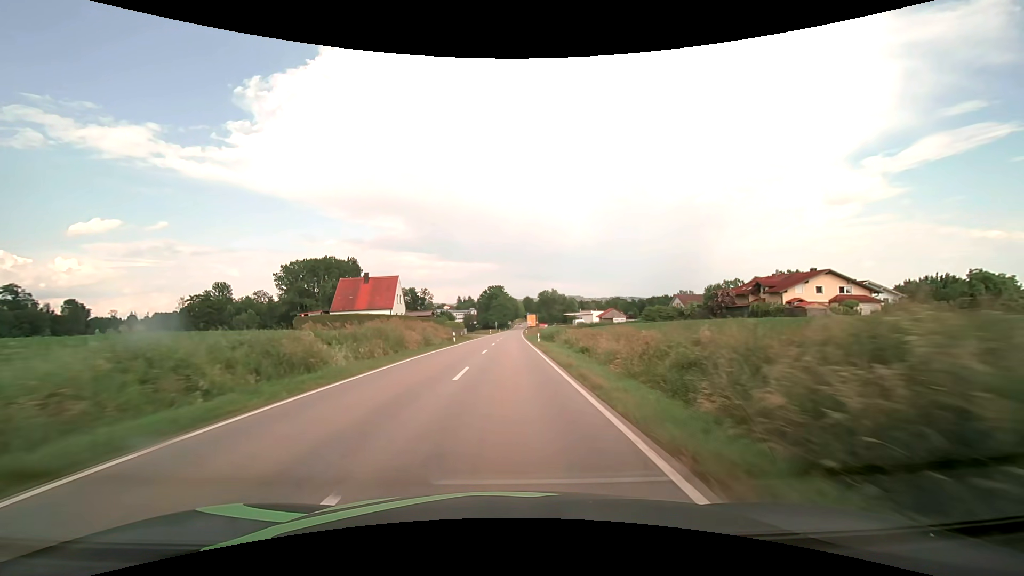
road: secondary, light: Day
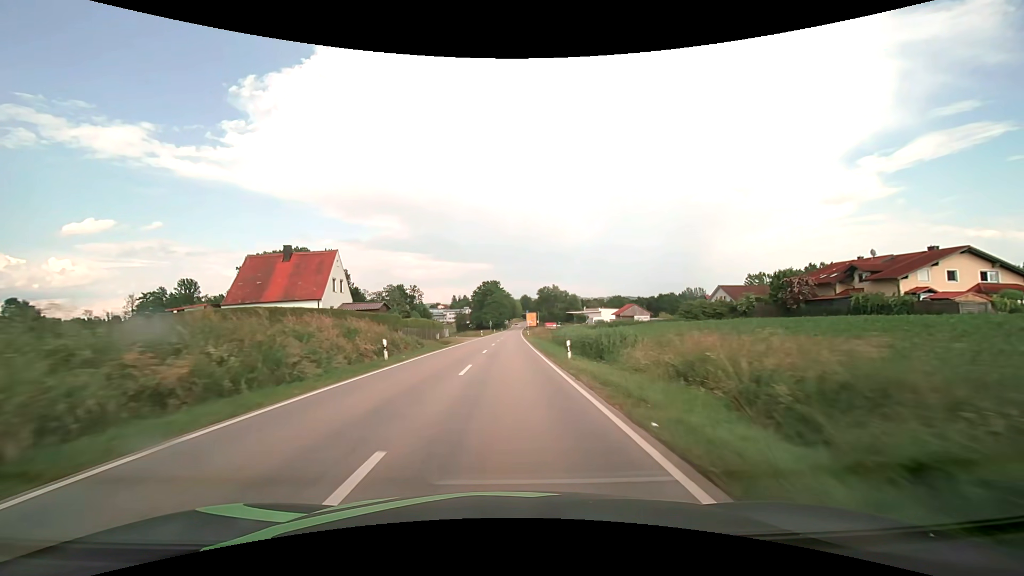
(+0.1, +23.7) m; 0°
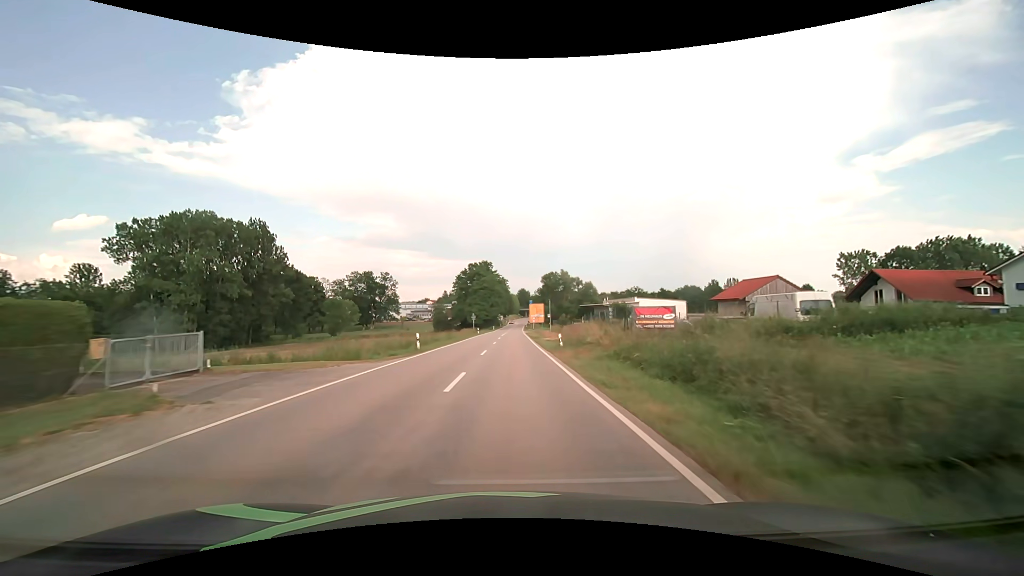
(+0.3, +54.5) m; 0°
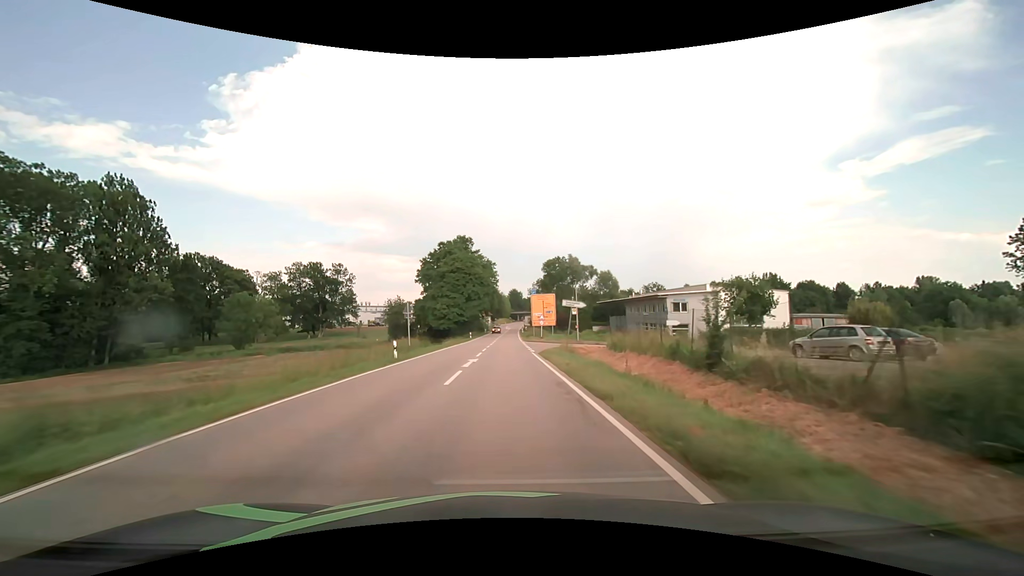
(+0.6, +48.7) m; +1°
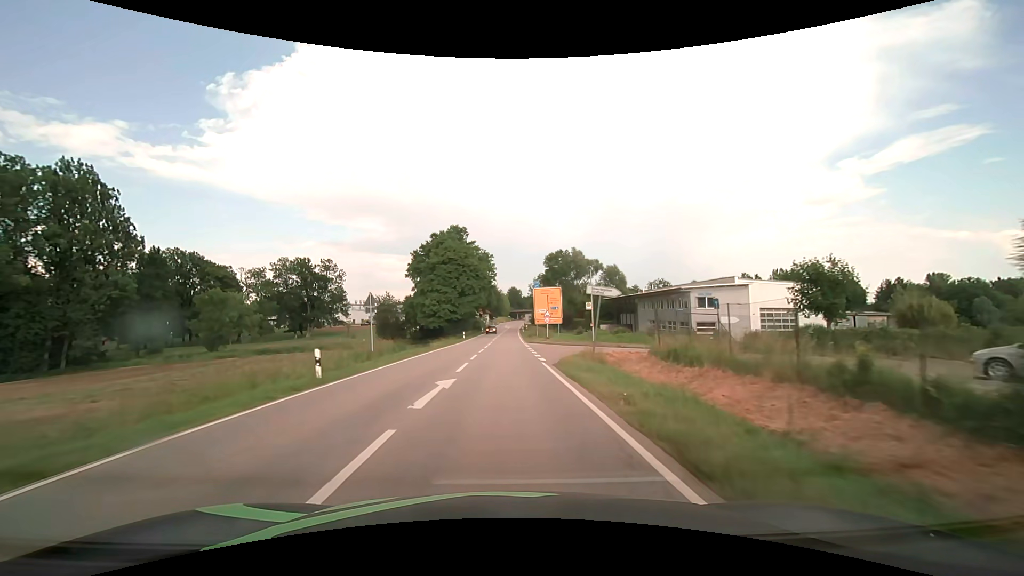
(0.0, +9.4) m; 0°
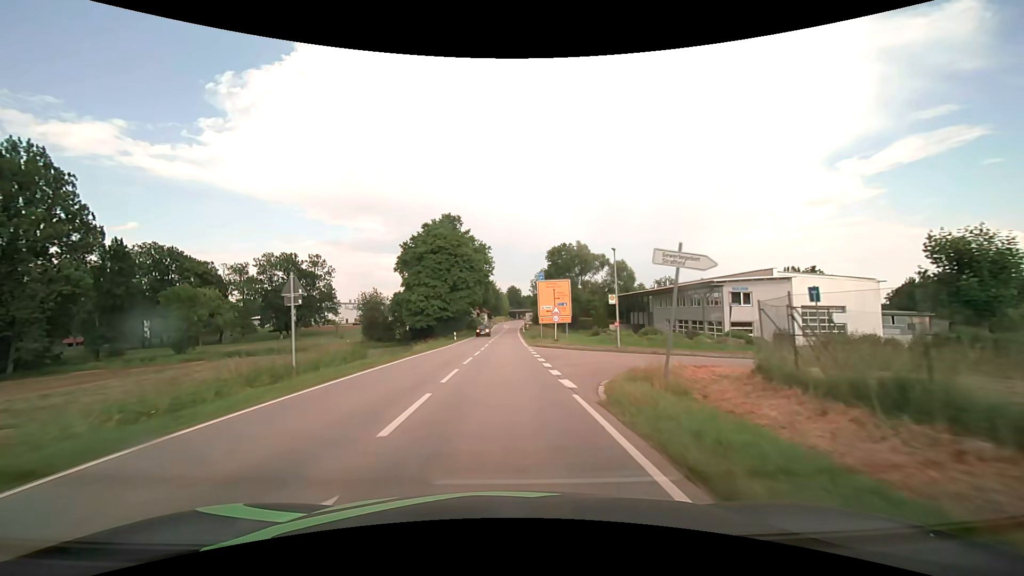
(0.0, +9.3) m; 0°
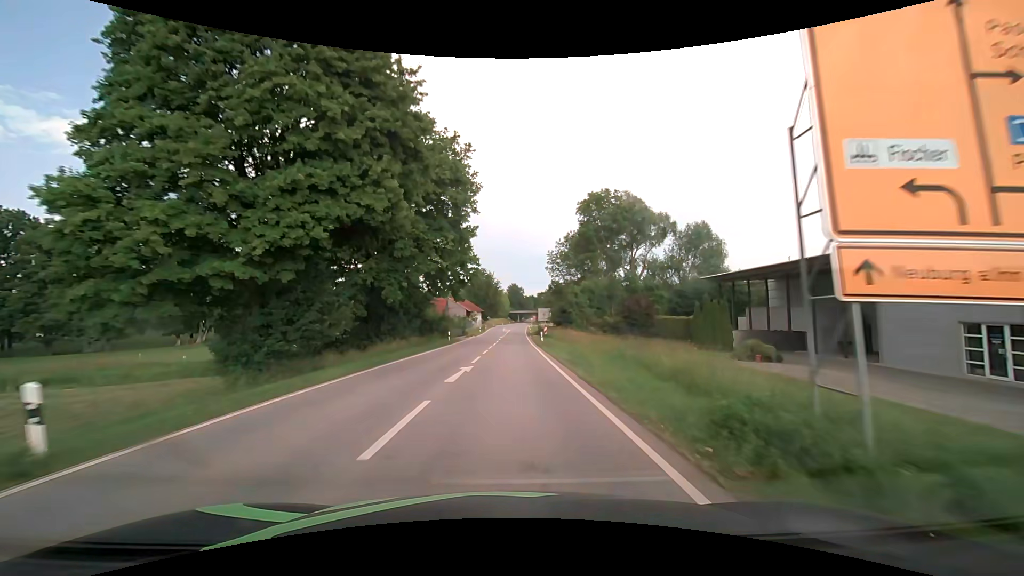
(-0.1, +46.1) m; 0°
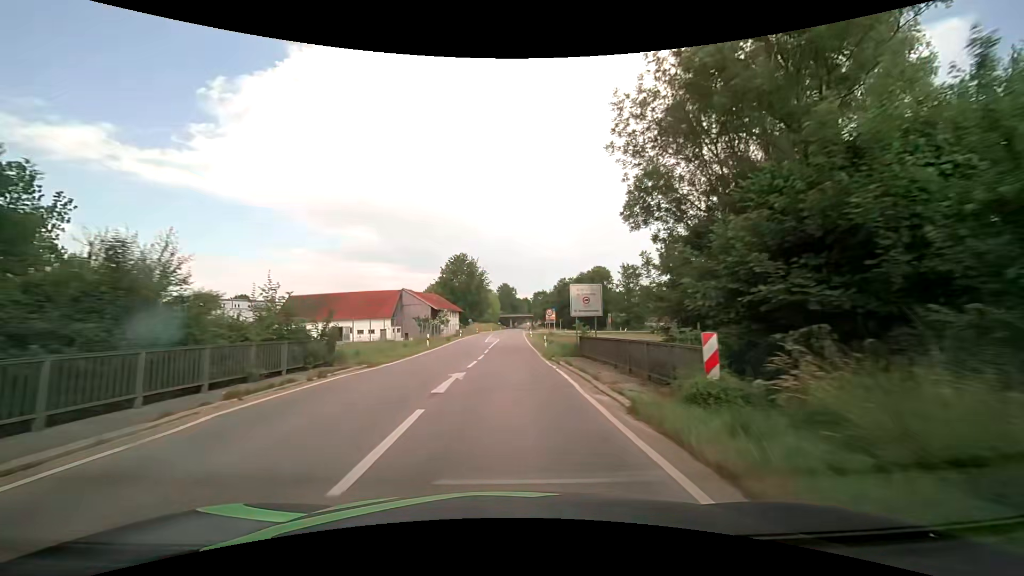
(+0.4, +46.0) m; +1°
(0, +10) (0, +20) (0, +30) (0, +40) (0, +50) (+1, +60) (+1, +70) (+1, +80) (+1, +90) (+2, +100) m
